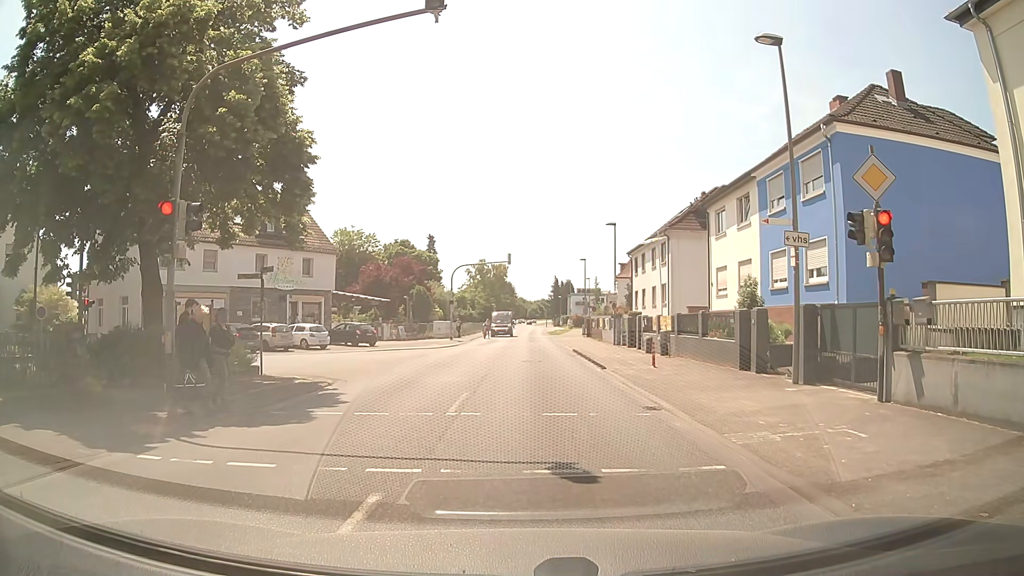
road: secondary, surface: asphalt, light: Day
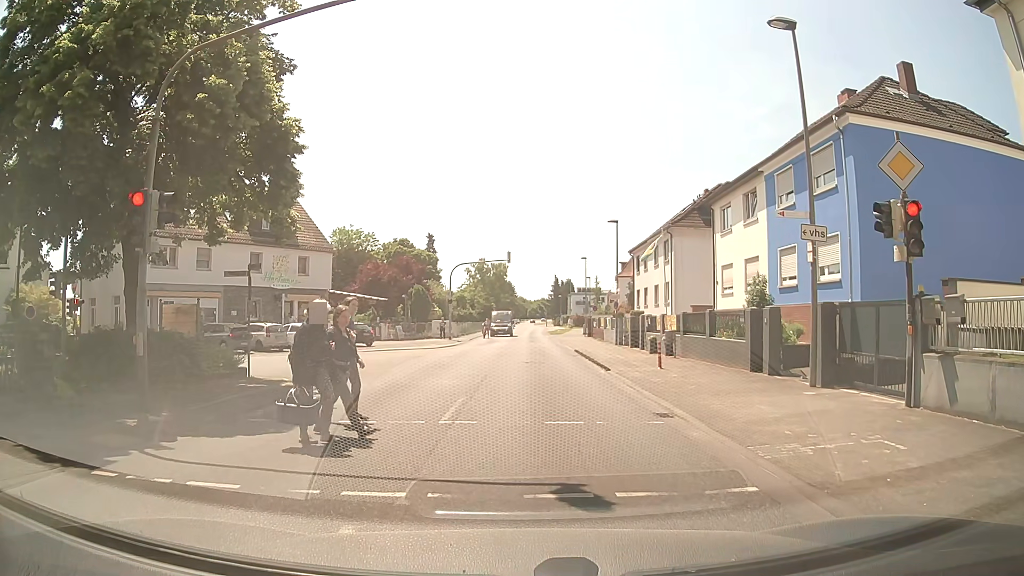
(0.0, +0.9) m; 0°
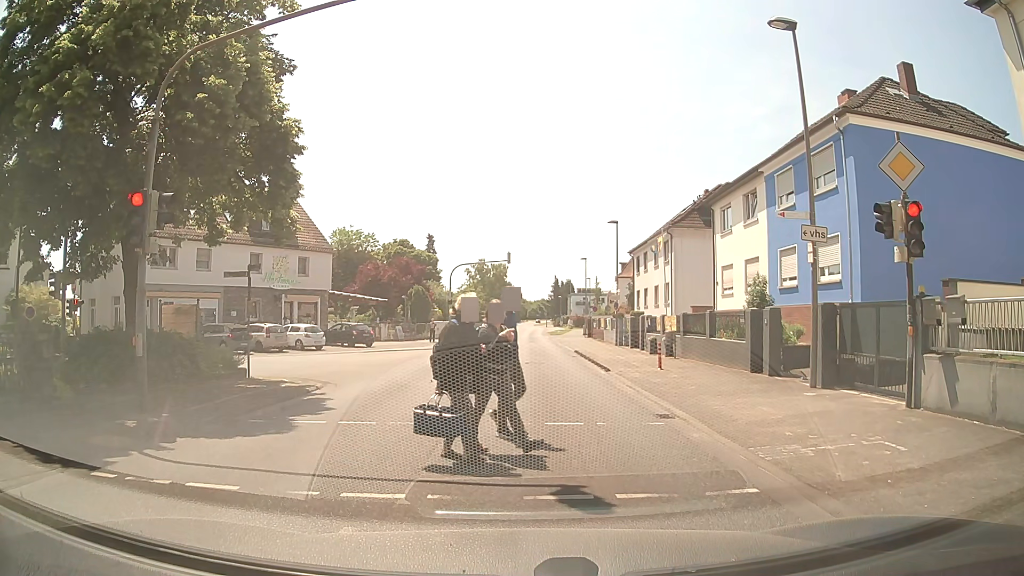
(0.0, +0.1) m; 0°
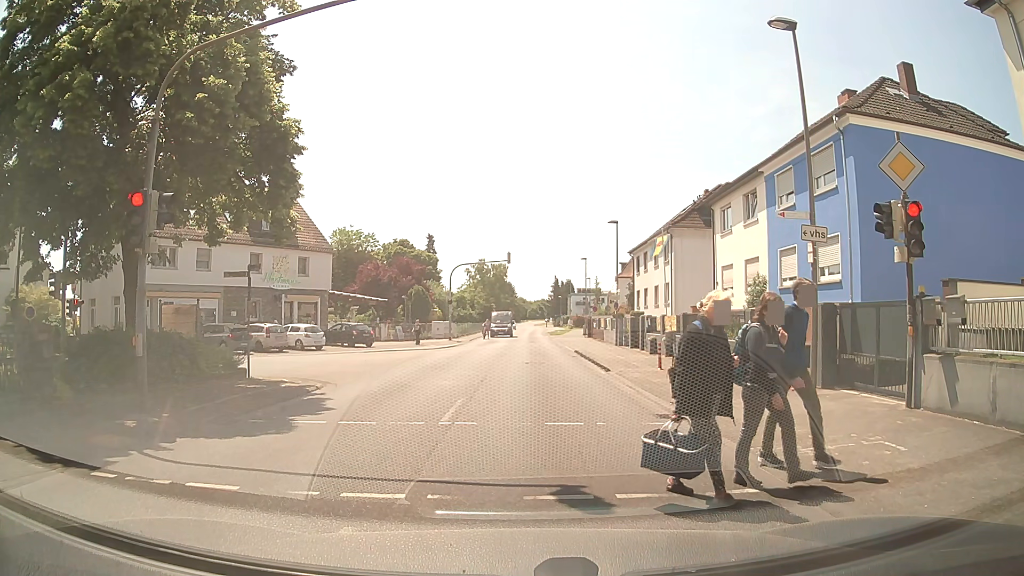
(0.0, 0.0) m; 0°
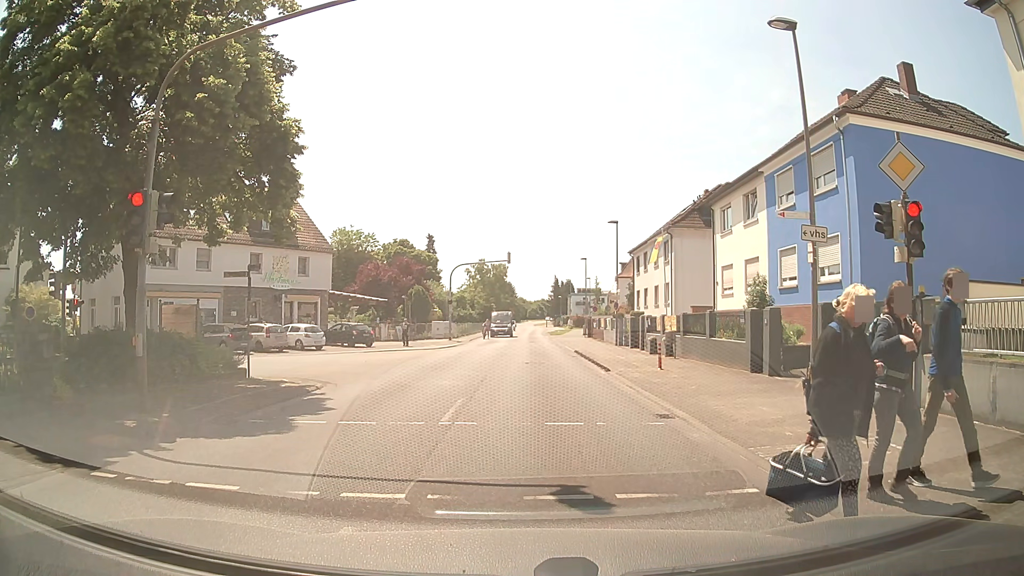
(0.0, 0.0) m; 0°
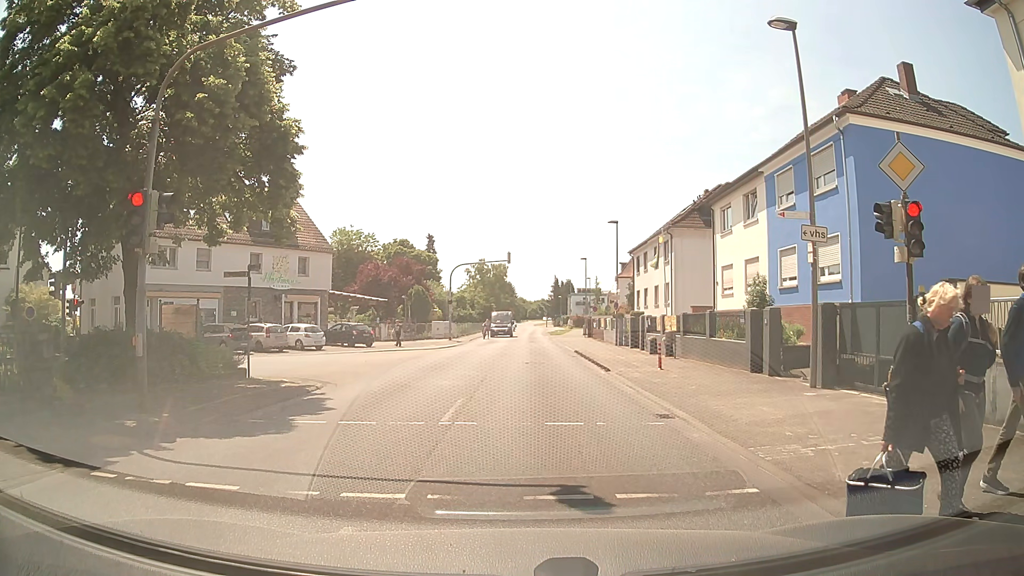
(0.0, 0.0) m; 0°
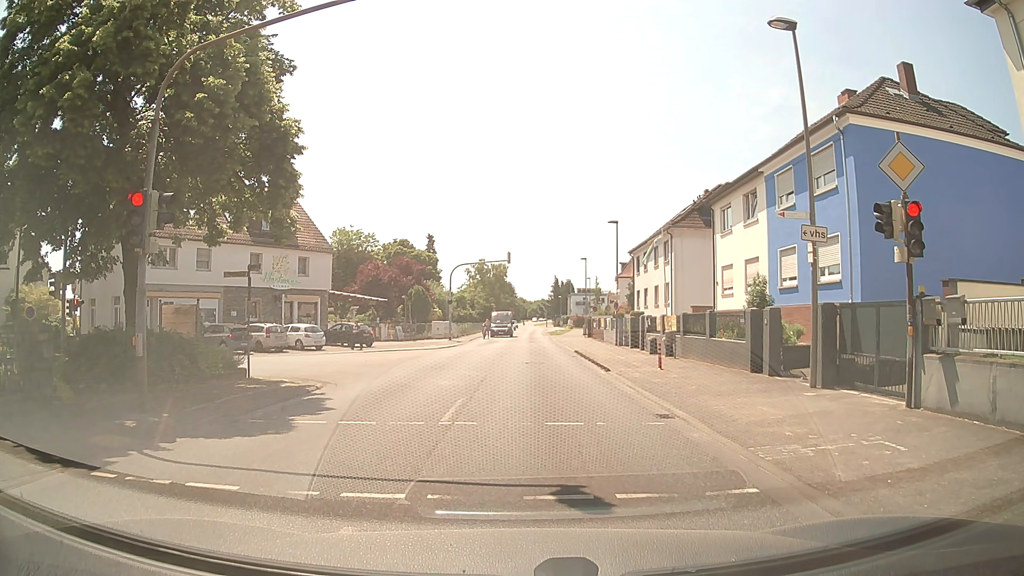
(0.0, 0.0) m; 0°
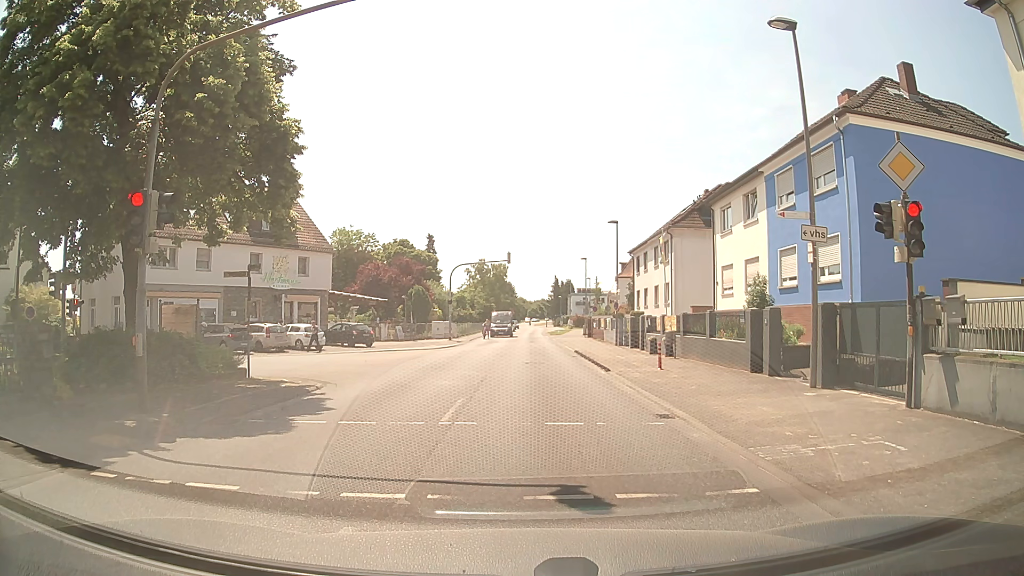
(0.0, 0.0) m; 0°
(0, +10) (0, +20) (0, +30) (0, +40) (0, +50) (0, +60) (0, +70) (0, +80) (0, +90) (0, +100) m
